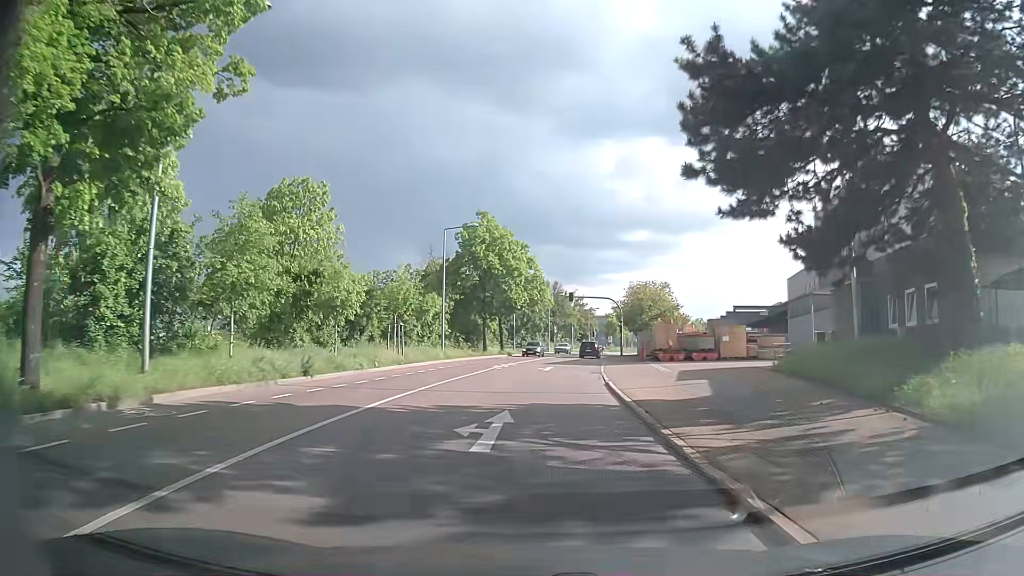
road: secondary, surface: asphalt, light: Day
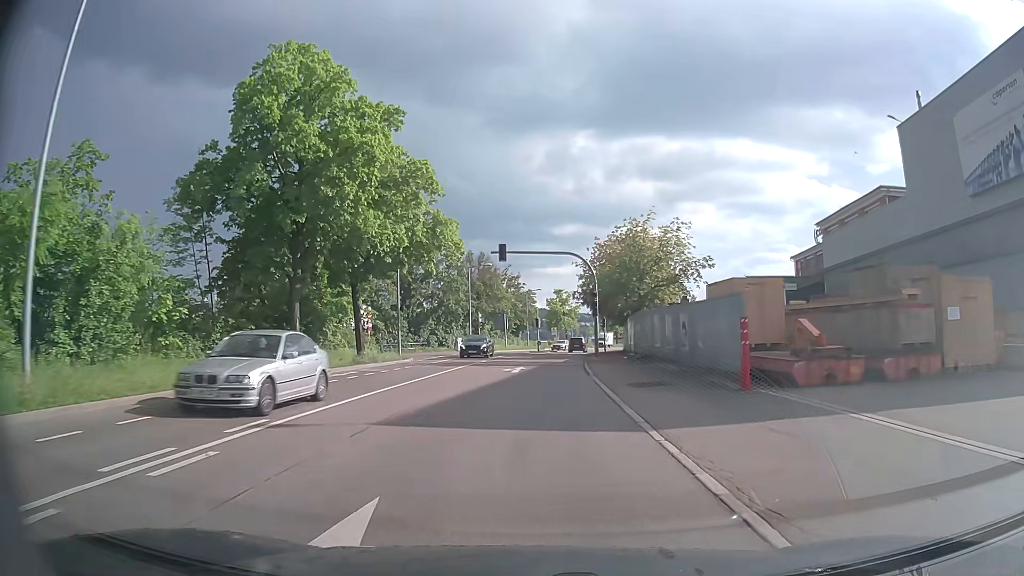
(+1.7, +33.0) m; +6°
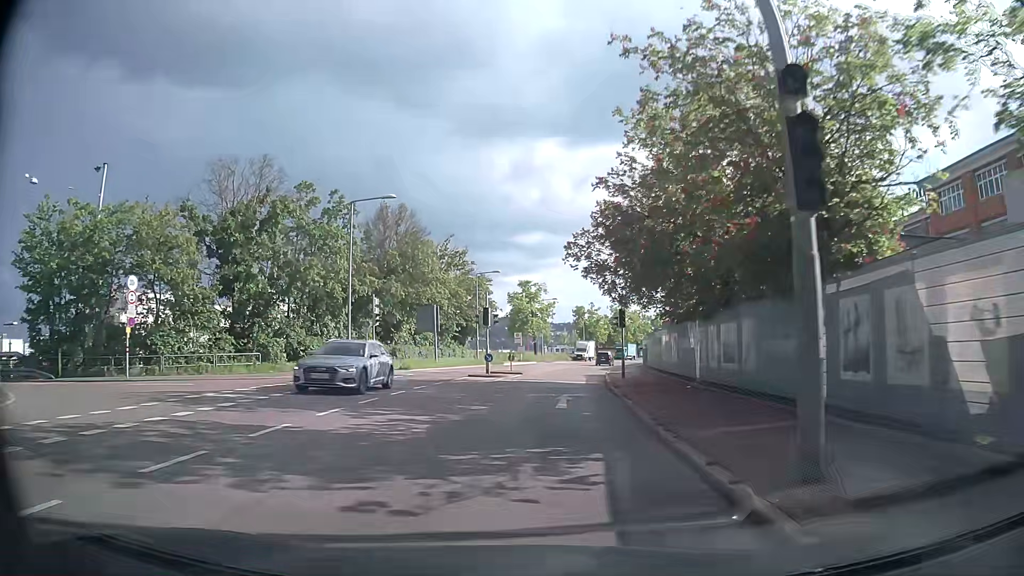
(+0.9, +34.0) m; +3°
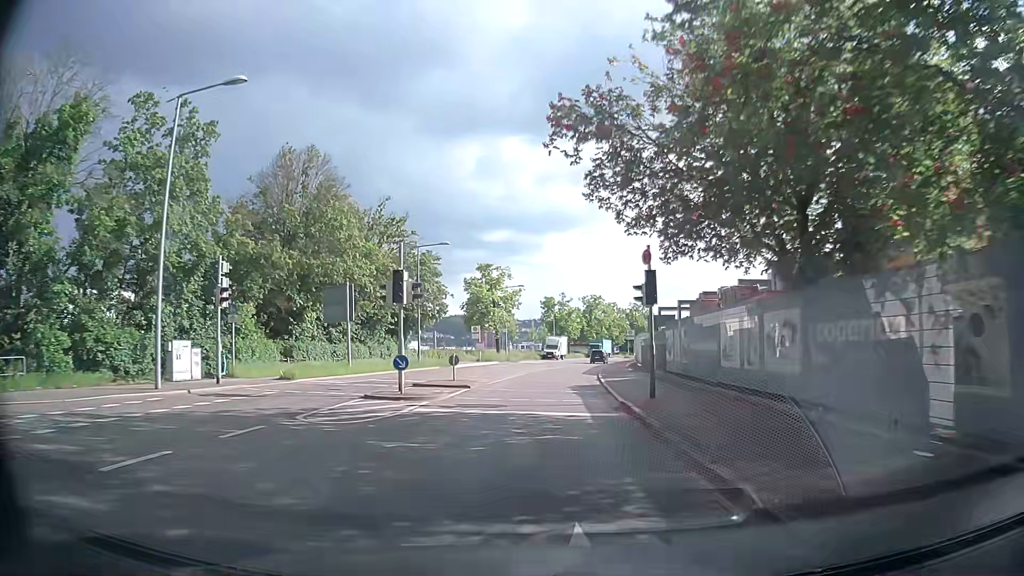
(+0.4, +15.2) m; +4°
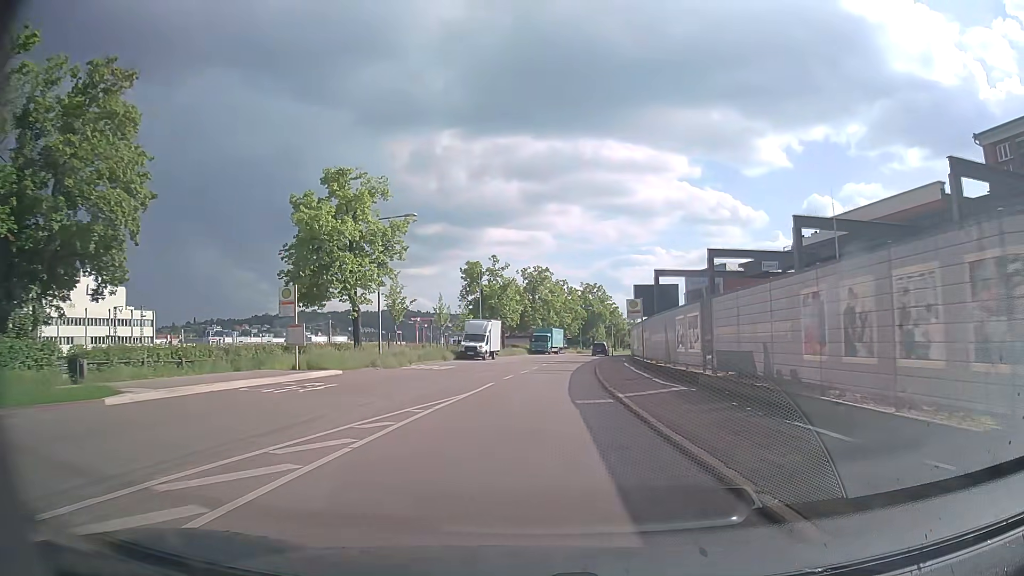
(+1.7, +37.6) m; +5°
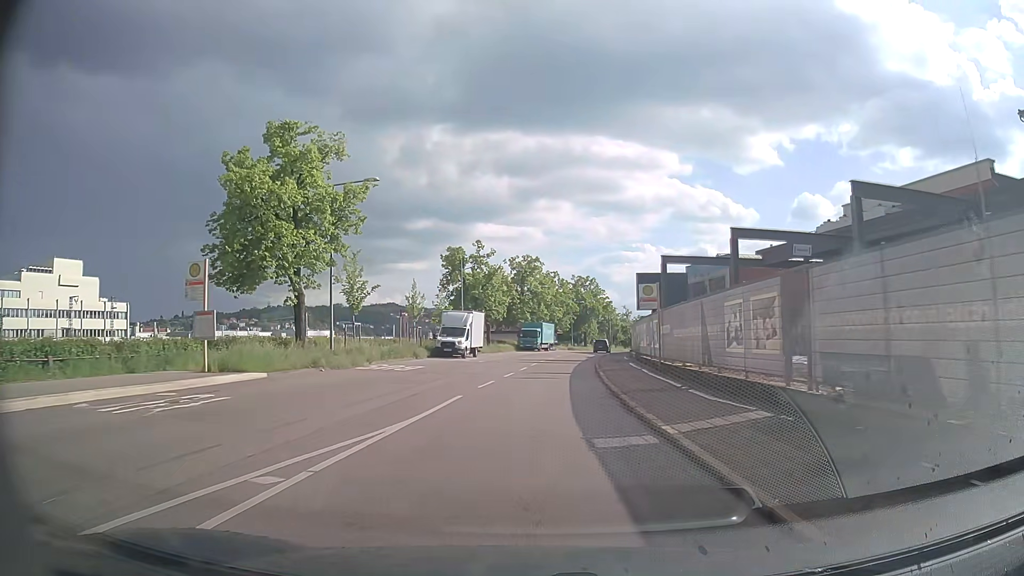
(+0.1, +7.3) m; +1°
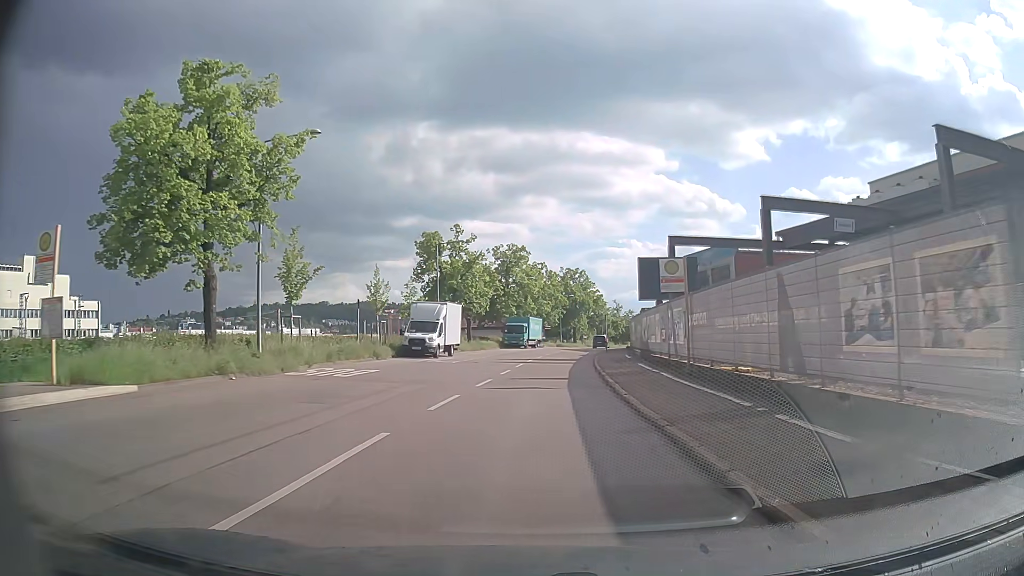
(+0.1, +7.1) m; +1°
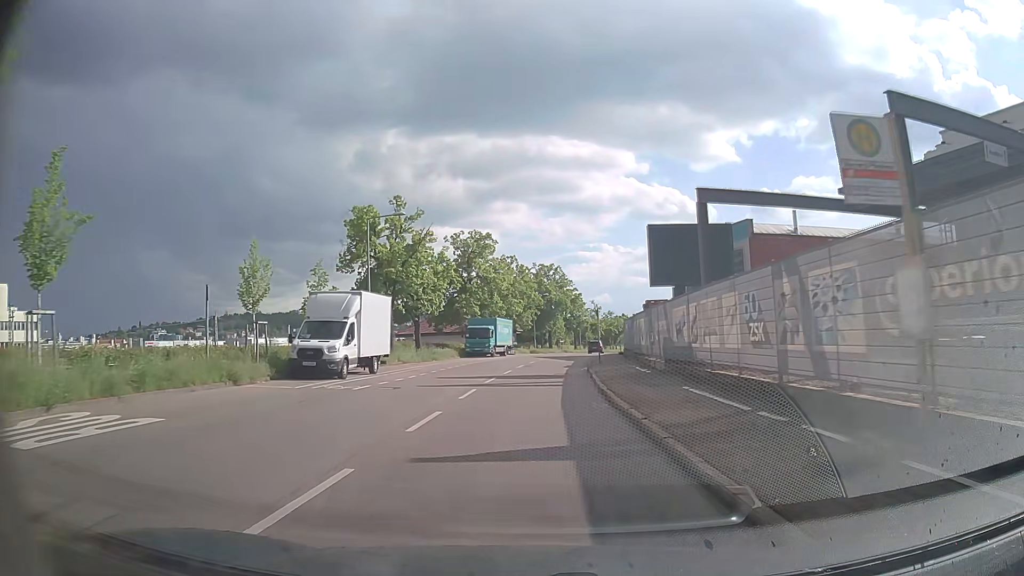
(+0.3, +13.9) m; +2°
(0, +10) (0, +20) (+1, +30) (+2, +40) (+3, +50) (+4, +60) (+6, +70) (+7, +80) (+9, +89) (+11, +99) m
